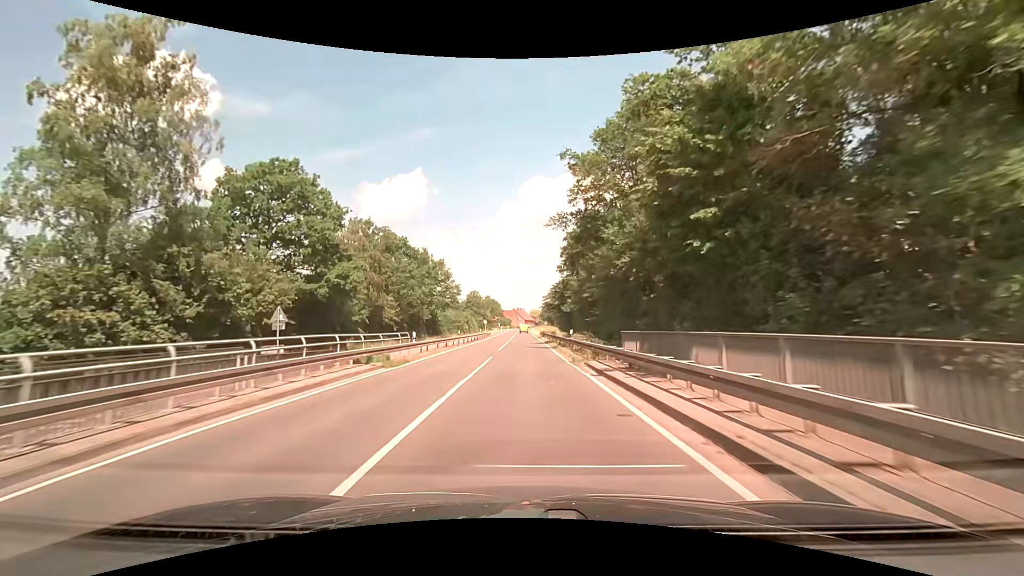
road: secondary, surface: asphalt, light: Day
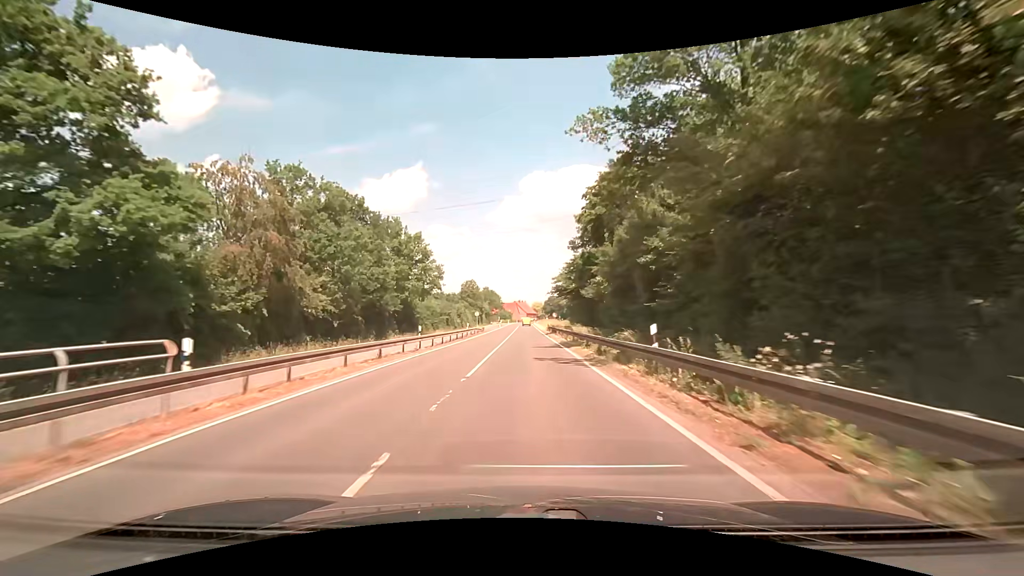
(-0.2, +19.1) m; 0°
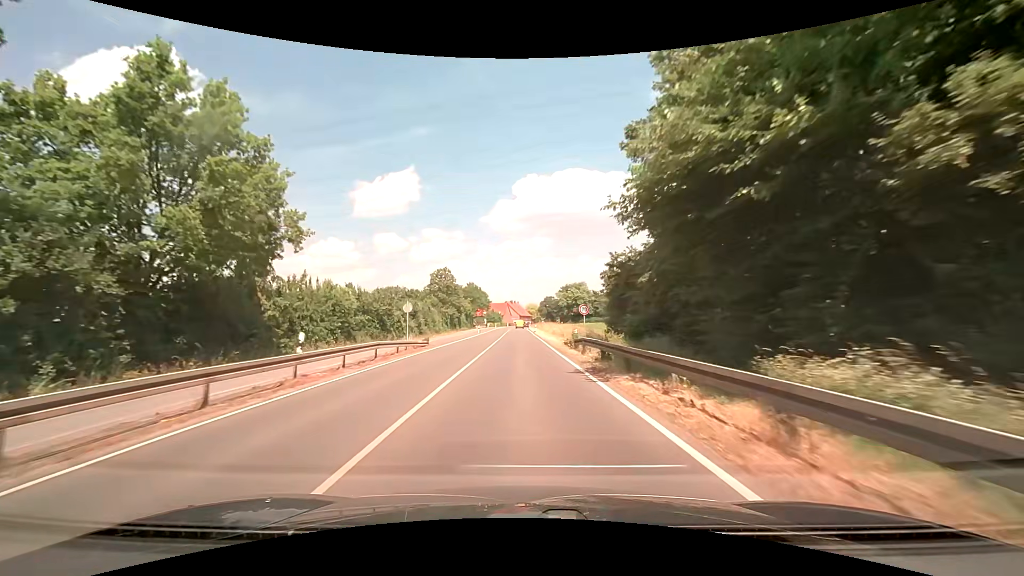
(+0.2, +38.8) m; +1°
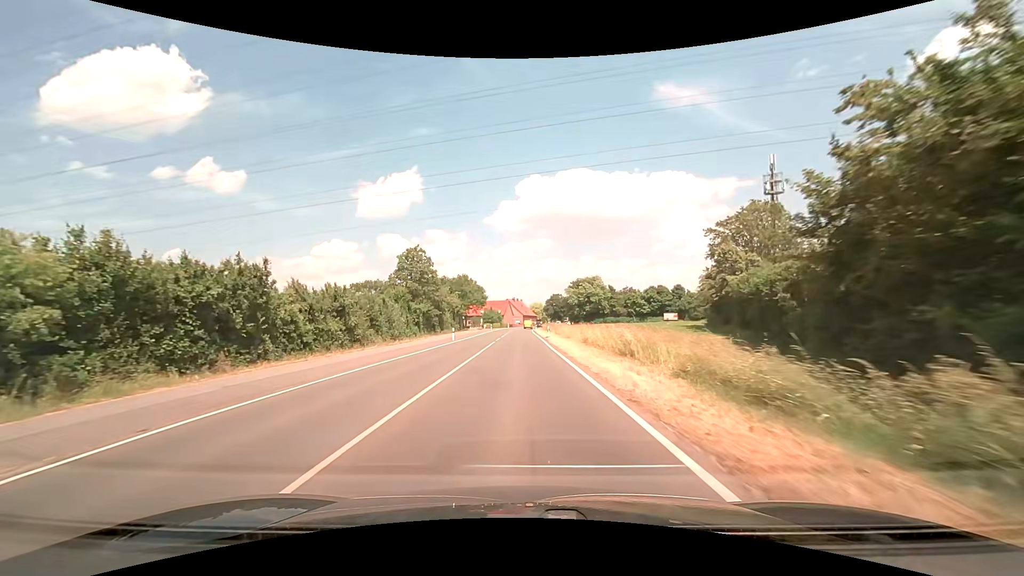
(-0.2, +29.5) m; -1°
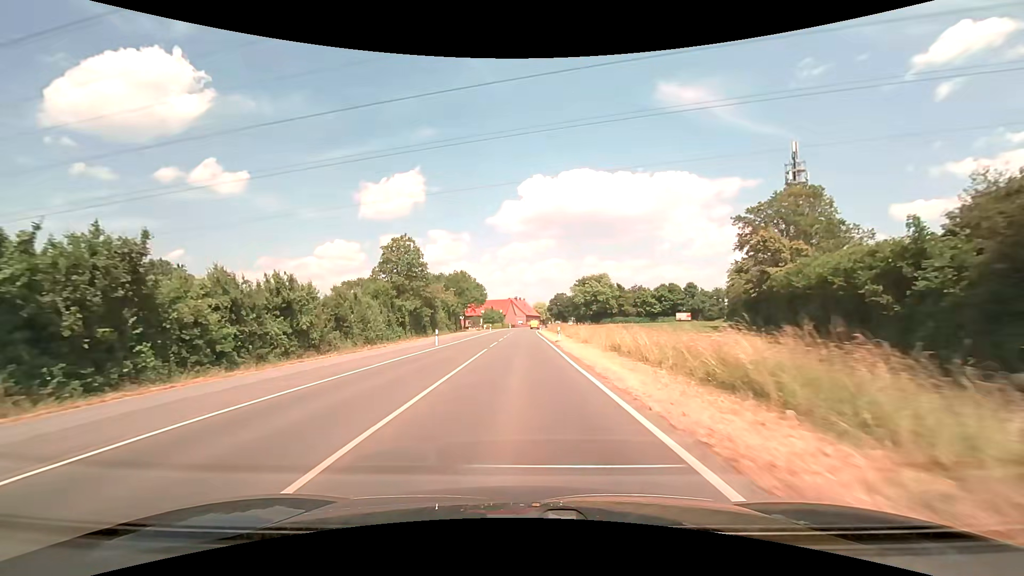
(0.0, +9.9) m; 0°
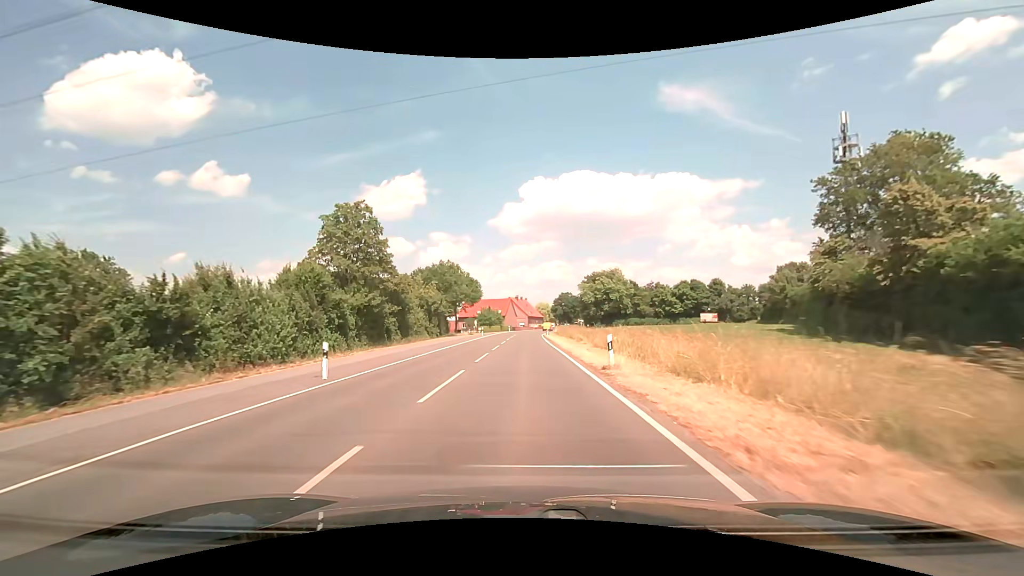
(-0.1, +19.7) m; 0°
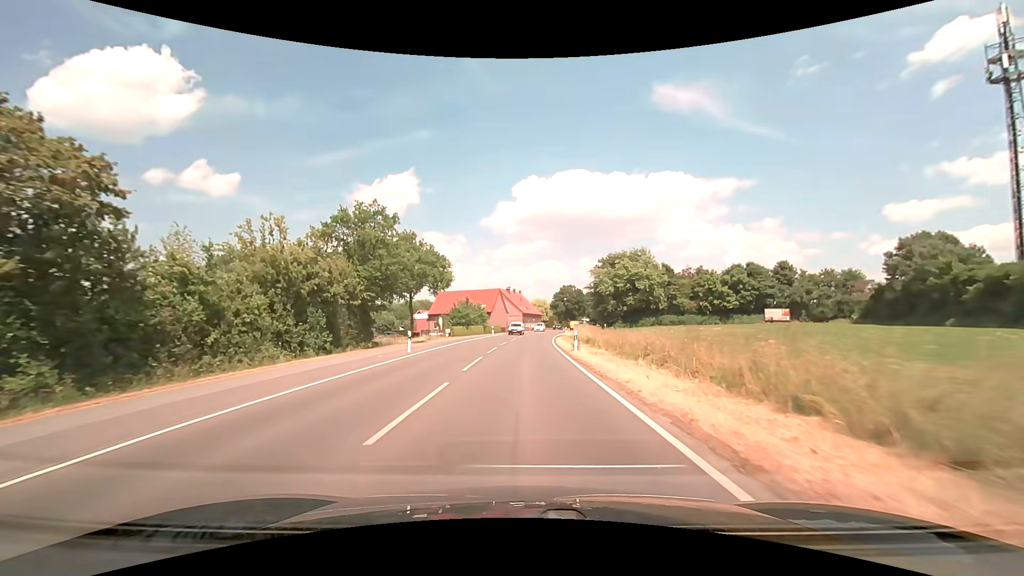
(+0.2, +39.5) m; +1°
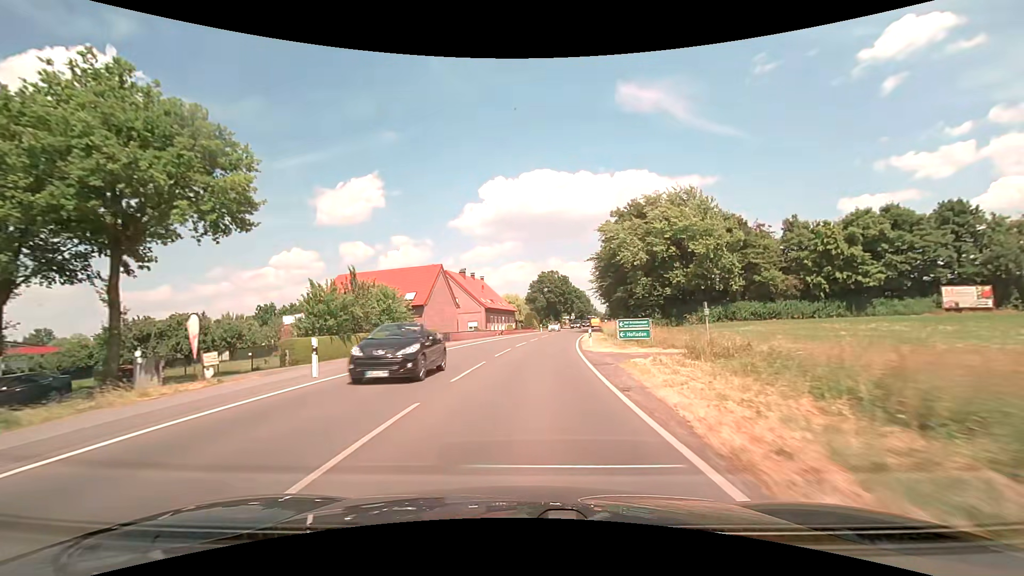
(+1.1, +48.3) m; +3°
(0, +10) (+1, +20) (+1, +30) (+3, +40) (+4, +50) (+6, +60) (+7, +69) (+9, +79) (+11, +89) (+13, +99) m
